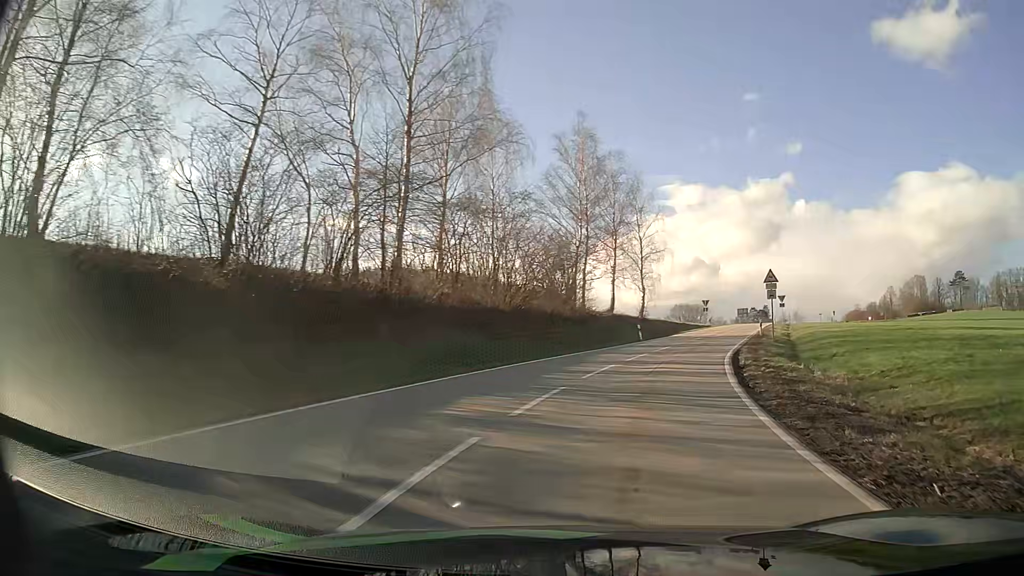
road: secondary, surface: asphalt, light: Day
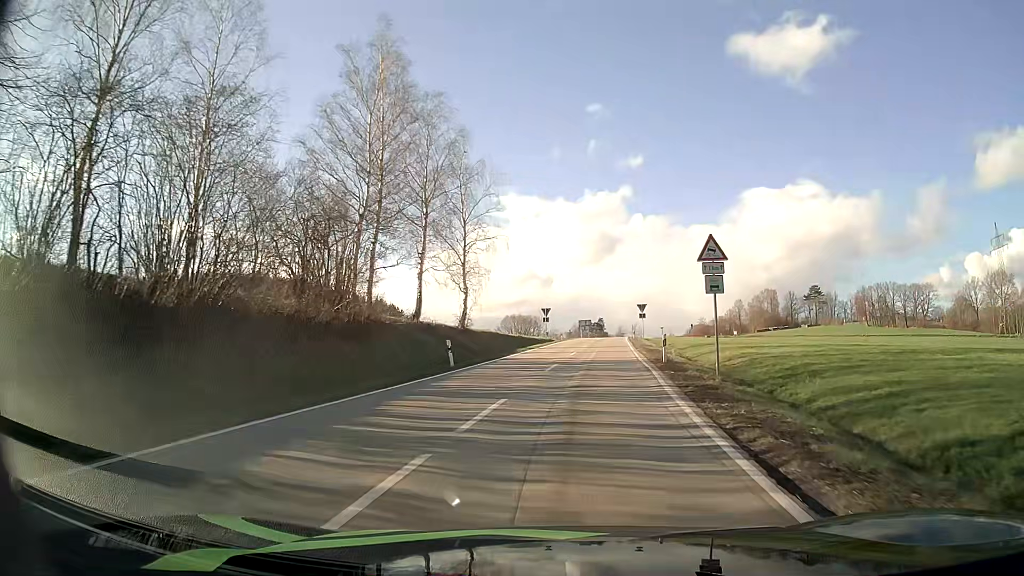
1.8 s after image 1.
(+3.1, +18.5) m; +16°
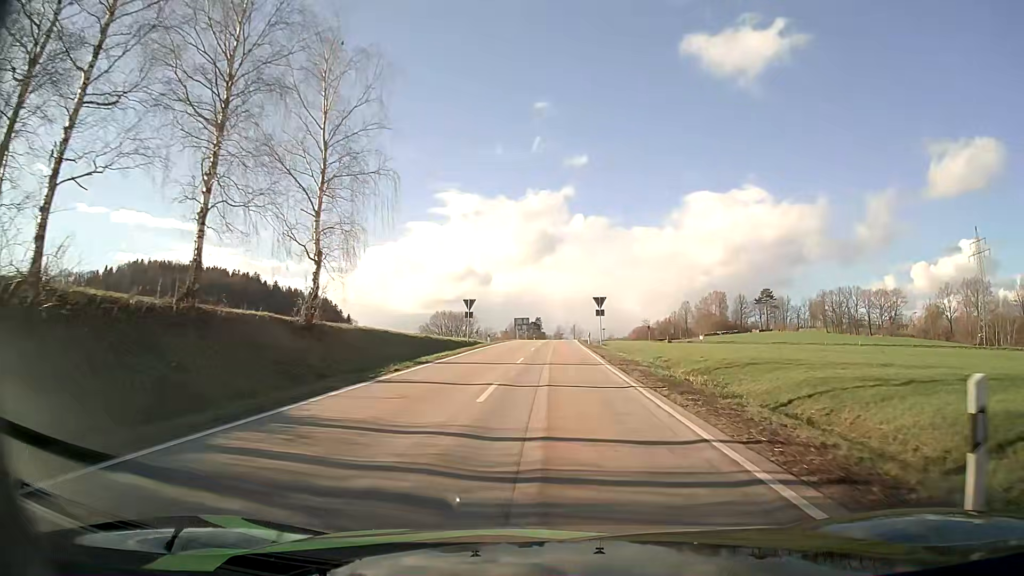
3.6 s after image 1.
(+1.0, +21.2) m; +5°
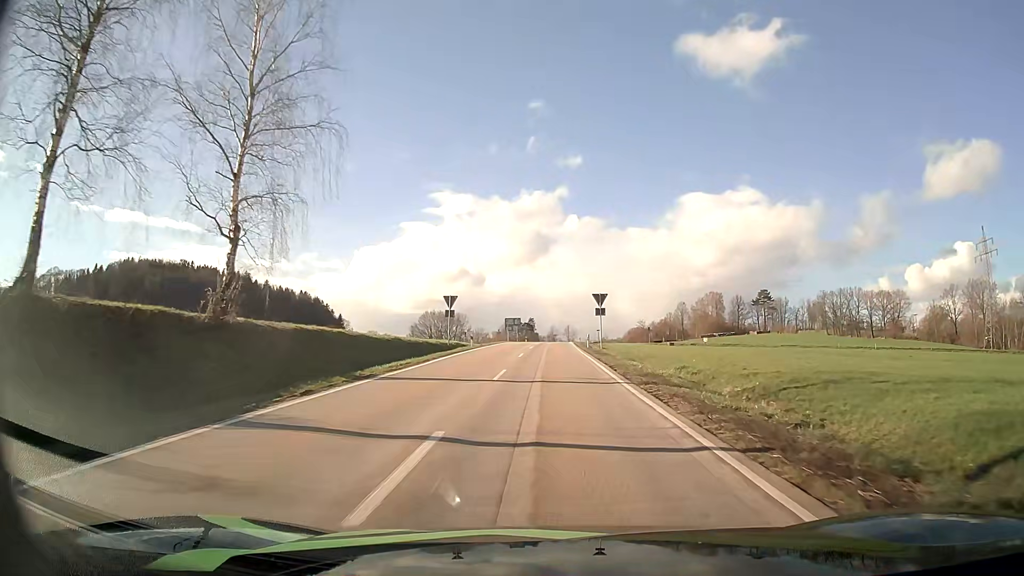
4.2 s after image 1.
(+0.1, +7.6) m; +1°
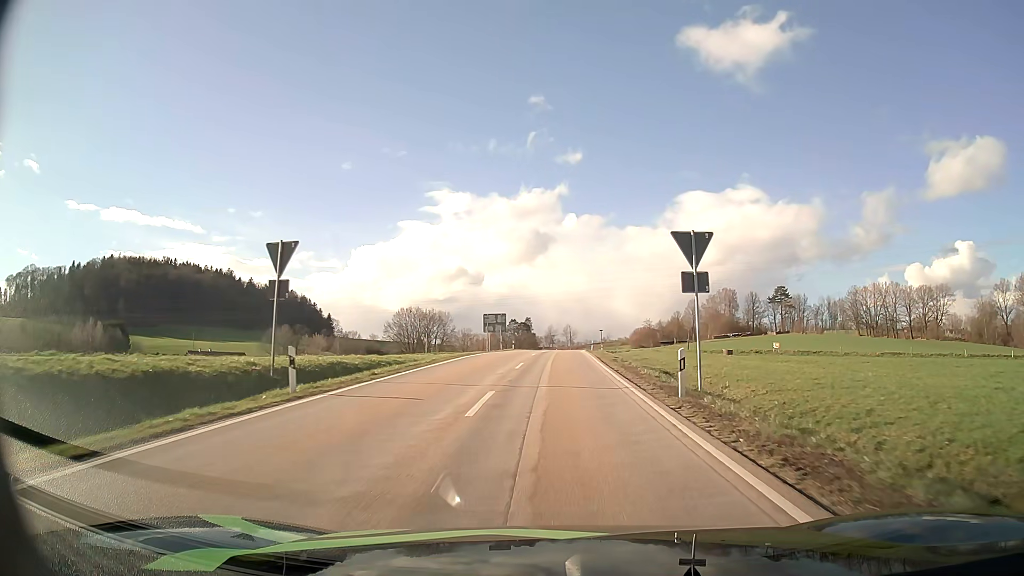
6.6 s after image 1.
(0.0, +33.3) m; 0°
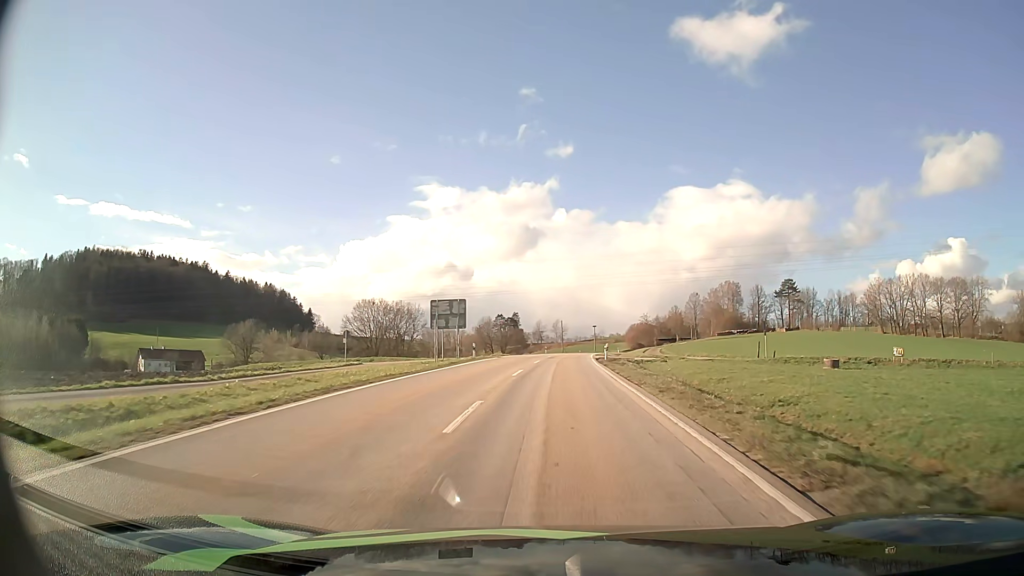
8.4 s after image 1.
(+0.2, +27.9) m; +1°
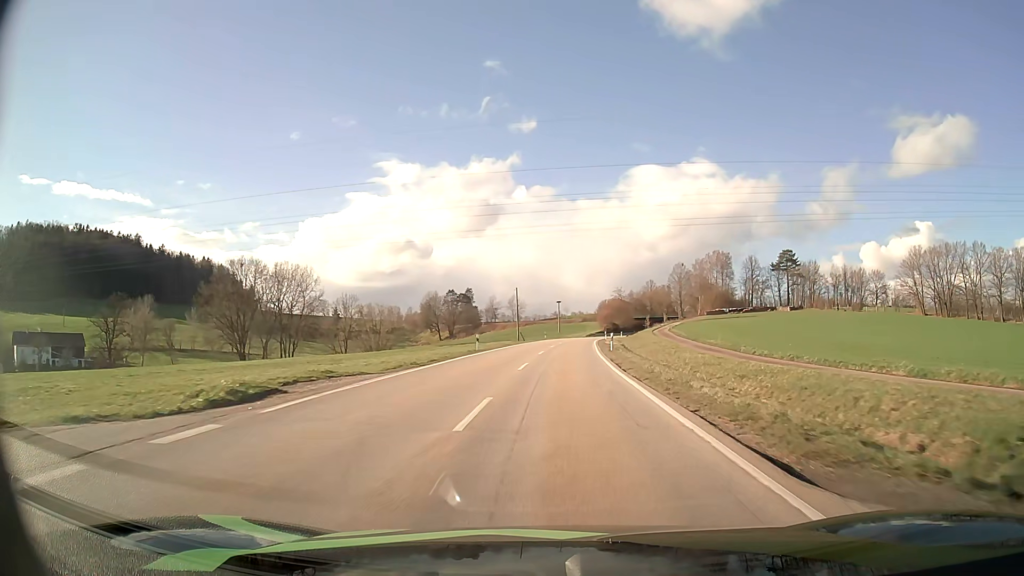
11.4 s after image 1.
(+1.2, +51.2) m; +3°
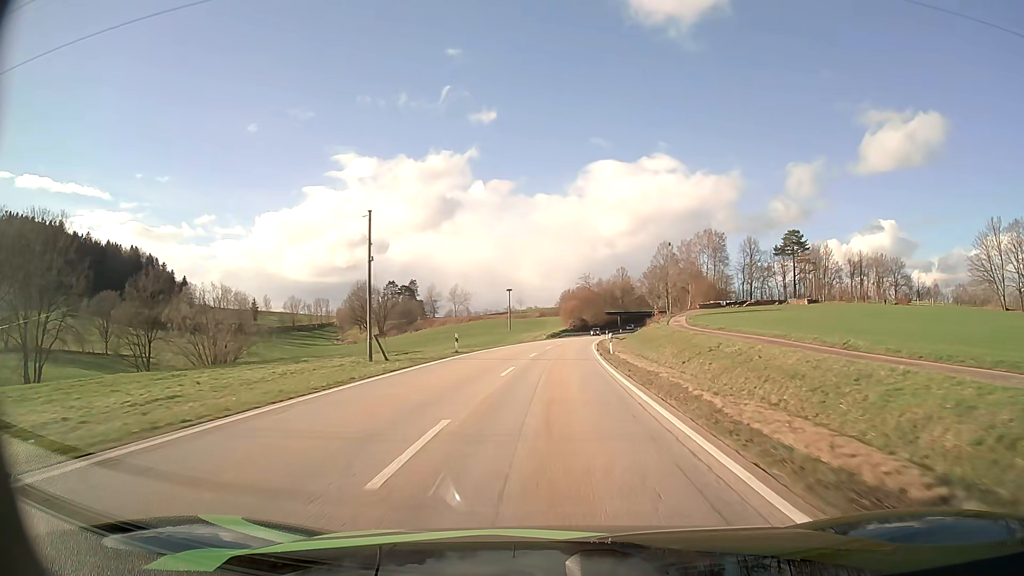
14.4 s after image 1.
(+2.1, +54.9) m; +4°
(0, +10) (0, +20) (+1, +30) (+1, +40) (+2, +50) (+2, +60) (+3, +70) (+4, +80) (+5, +90) (+7, +100) m
